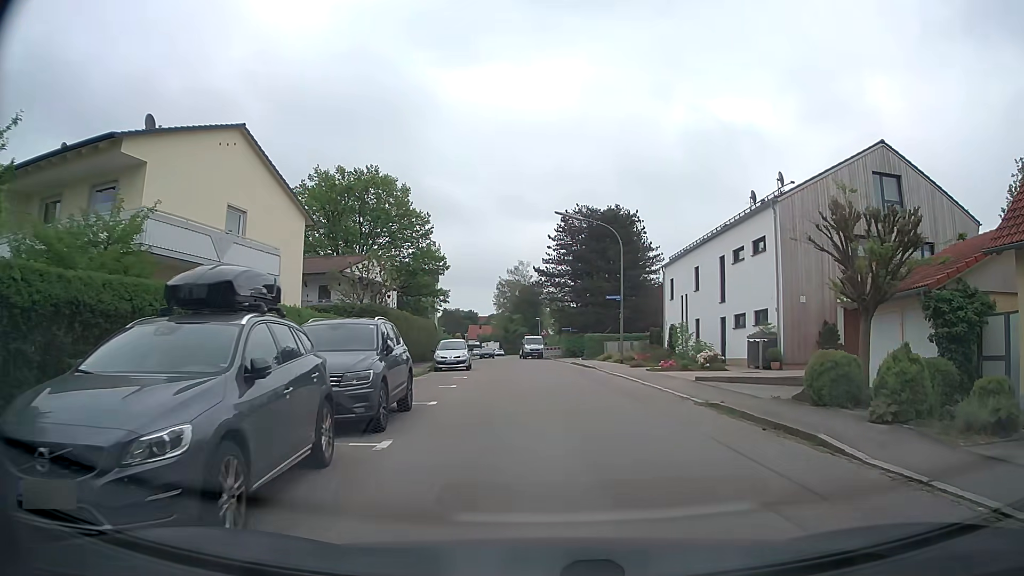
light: Day
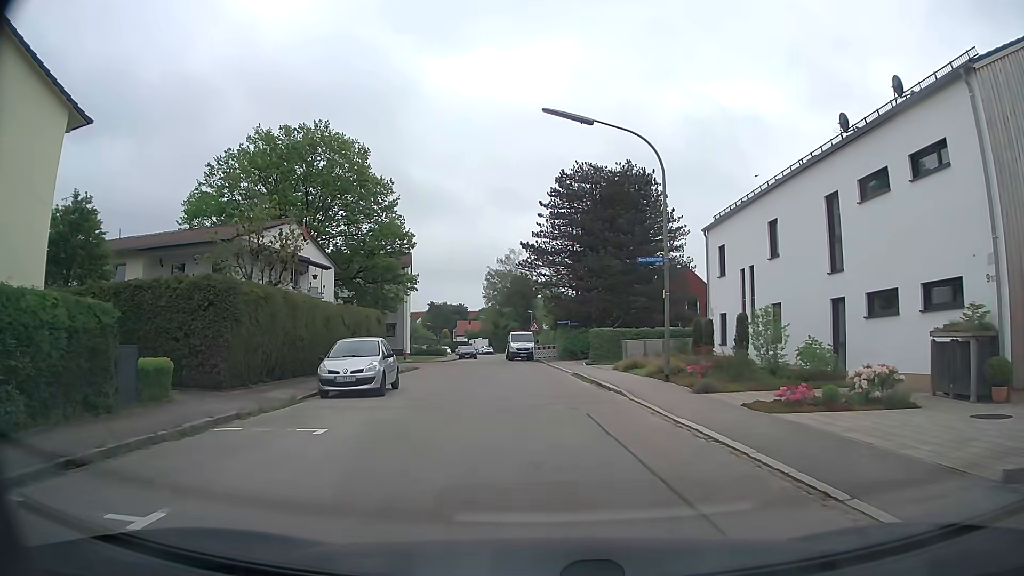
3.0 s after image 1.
(+0.5, +15.0) m; 0°
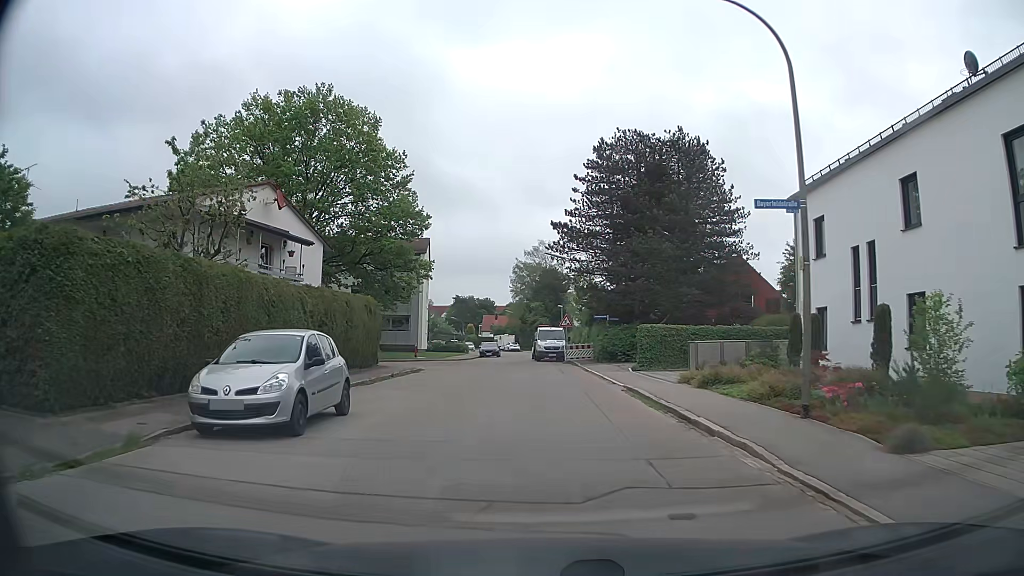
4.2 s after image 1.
(-0.1, +7.9) m; -2°
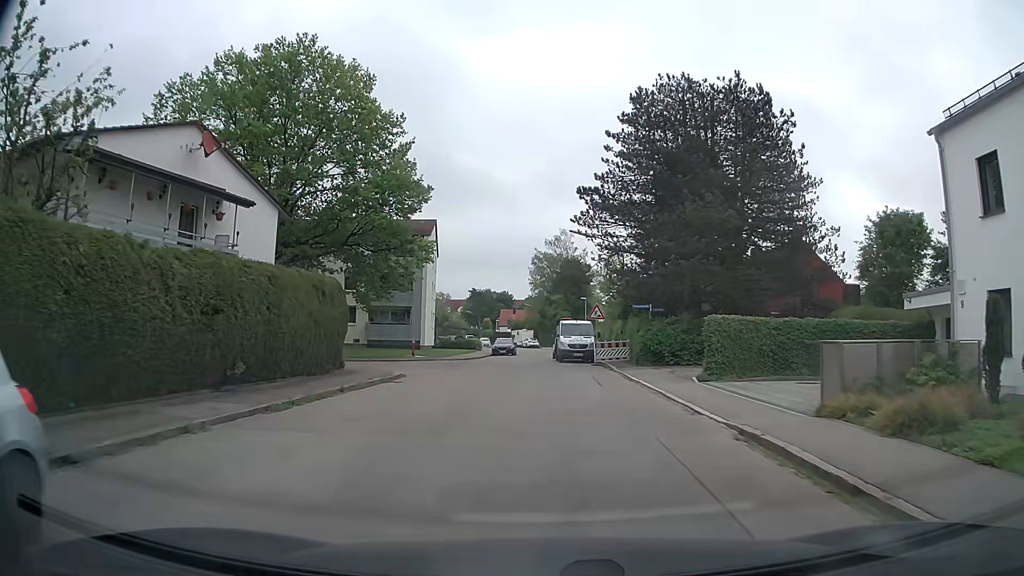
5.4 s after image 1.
(-0.1, +8.7) m; -1°
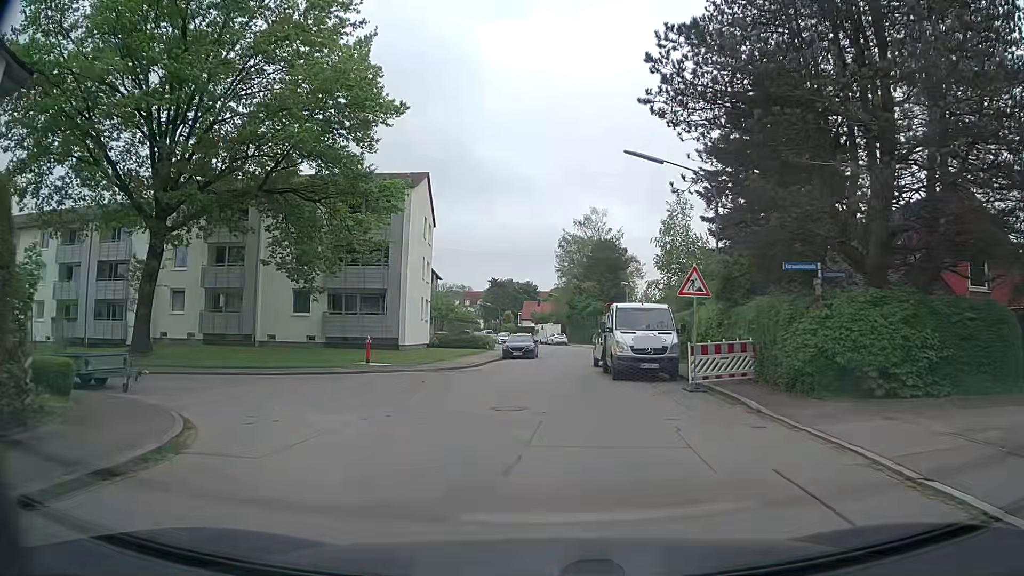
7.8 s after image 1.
(-0.4, +16.8) m; -2°
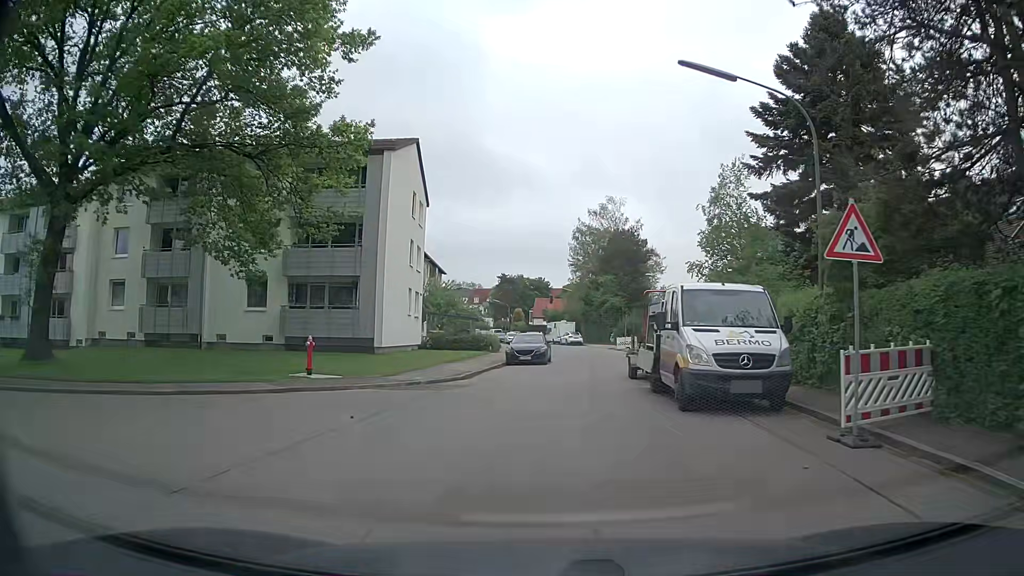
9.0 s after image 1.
(-0.1, +8.1) m; -1°
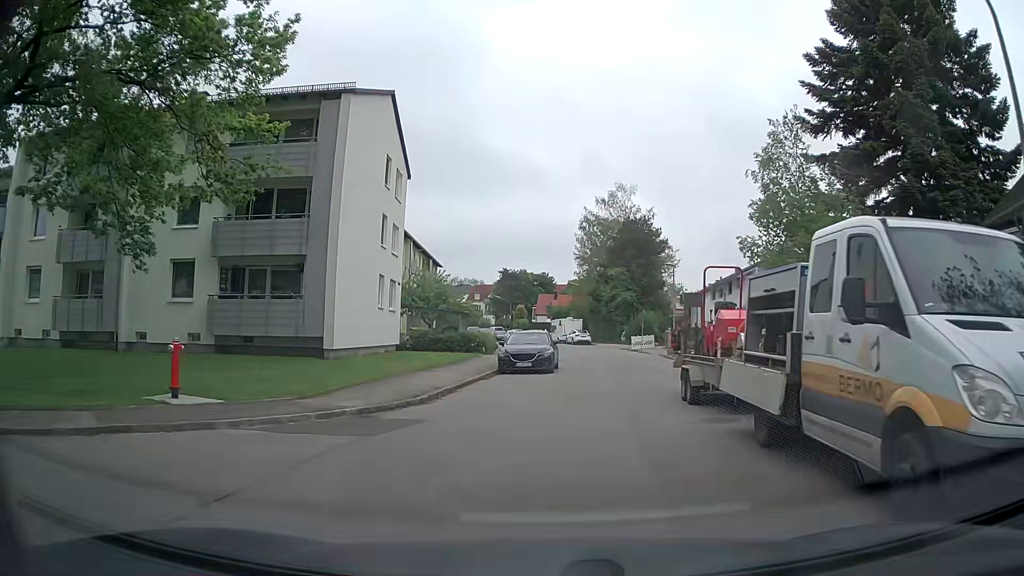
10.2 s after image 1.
(-0.1, +7.5) m; -1°
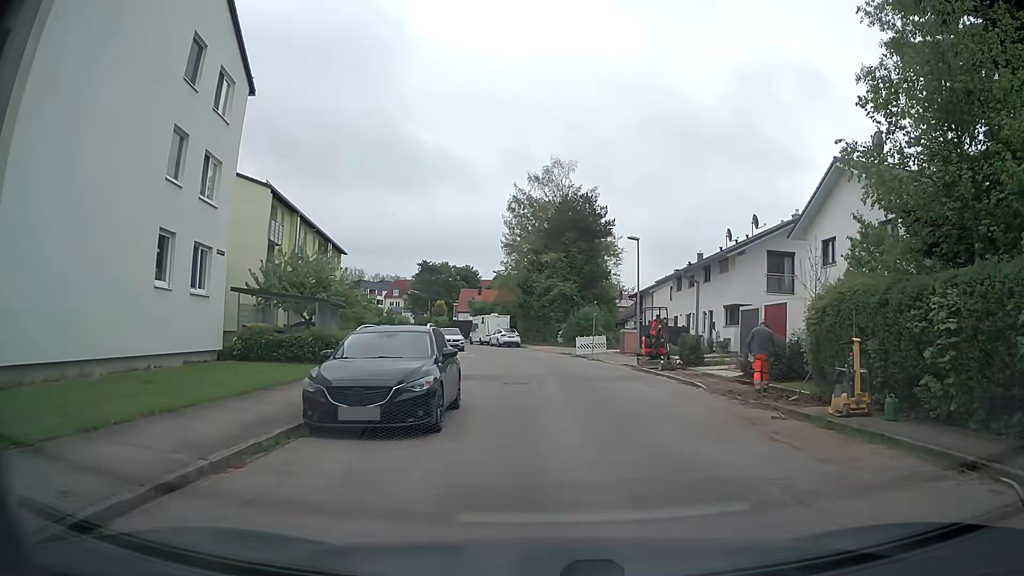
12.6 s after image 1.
(+0.7, +13.4) m; +7°
(+1, +10) (+1, +20) (+1, +30) (0, +40) (-3, +50) (-6, +59) (-9, +69) (-12, +78) (-16, +87) (-20, +97) m
